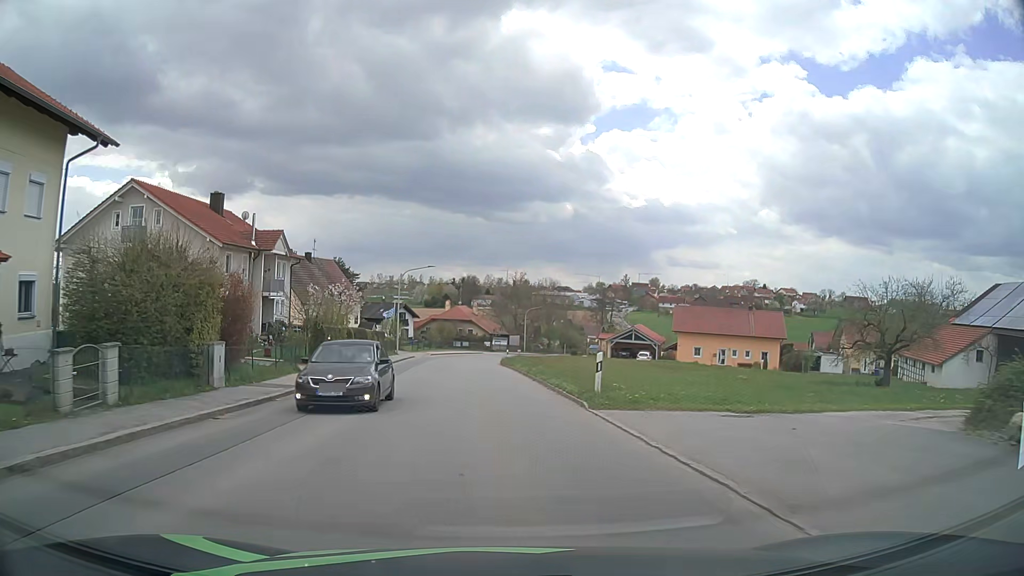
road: tertiary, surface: asphalt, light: Day
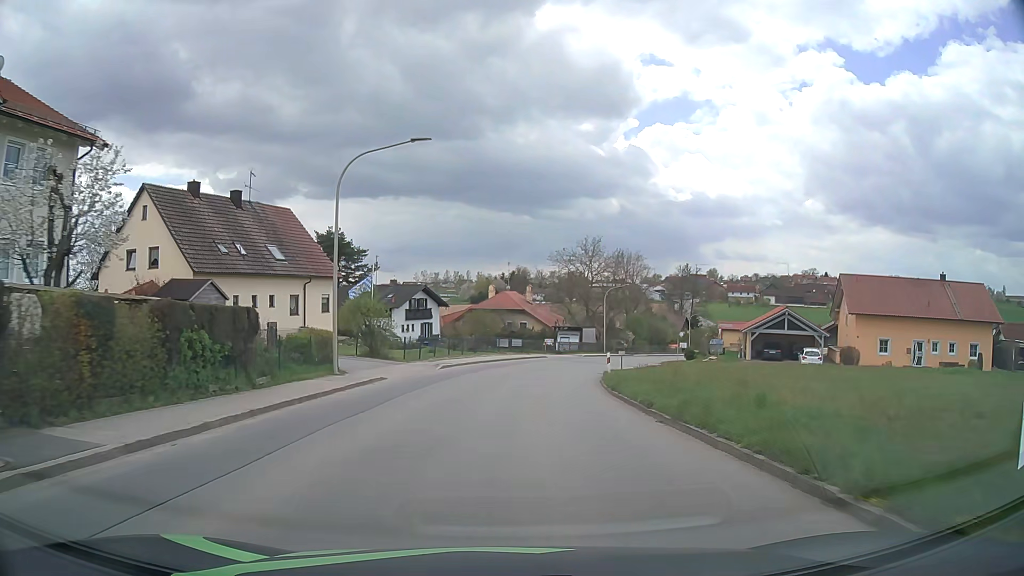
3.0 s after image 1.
(-1.9, +34.5) m; -4°
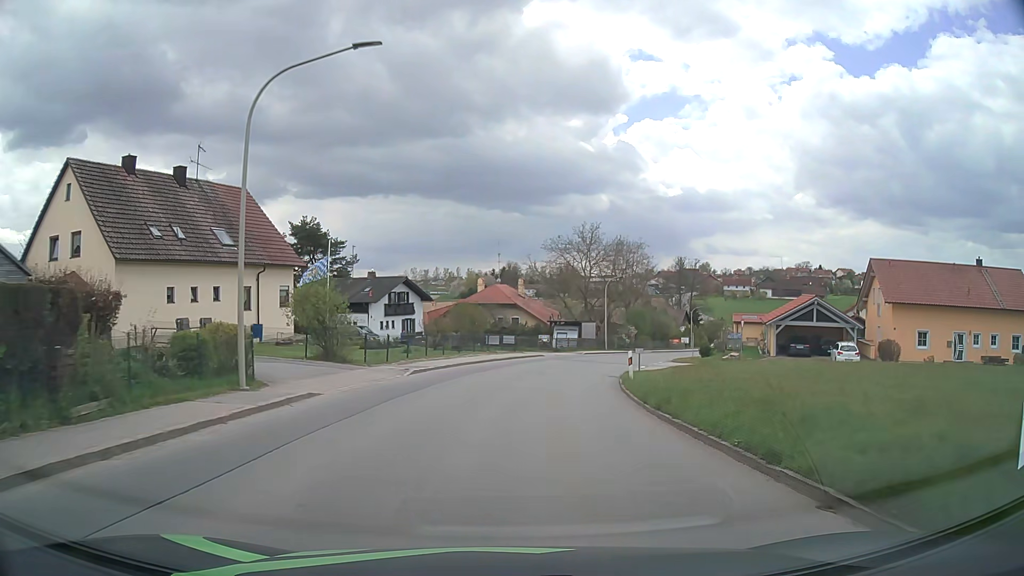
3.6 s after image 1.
(0.0, +7.0) m; +1°
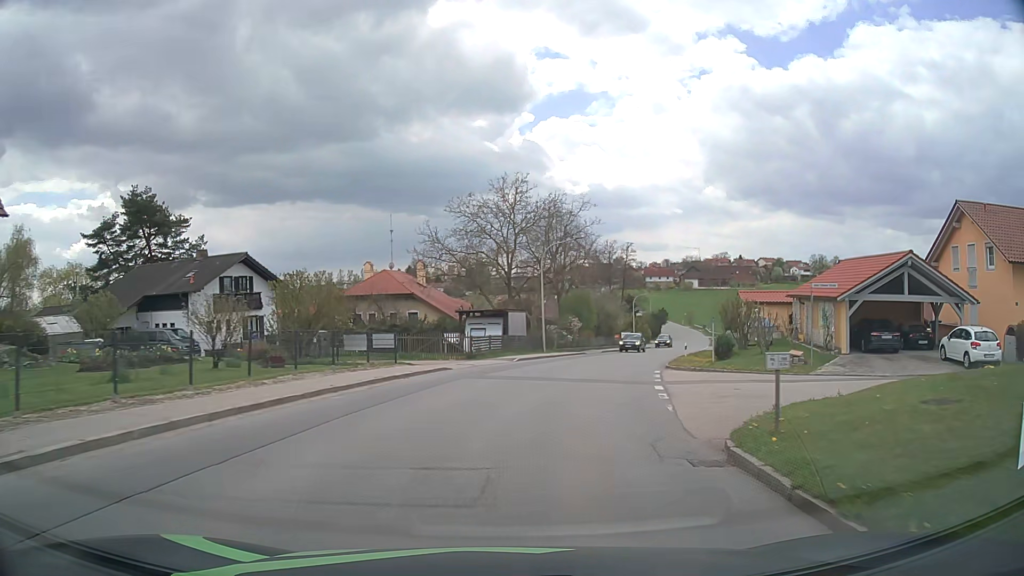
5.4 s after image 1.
(+1.1, +21.3) m; +7°
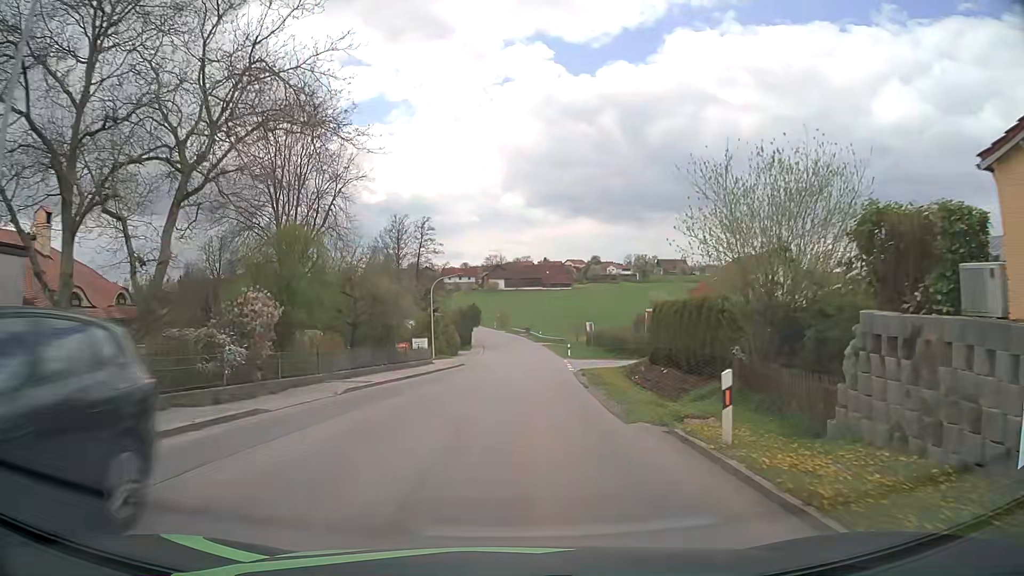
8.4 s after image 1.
(+6.1, +35.5) m; +17°
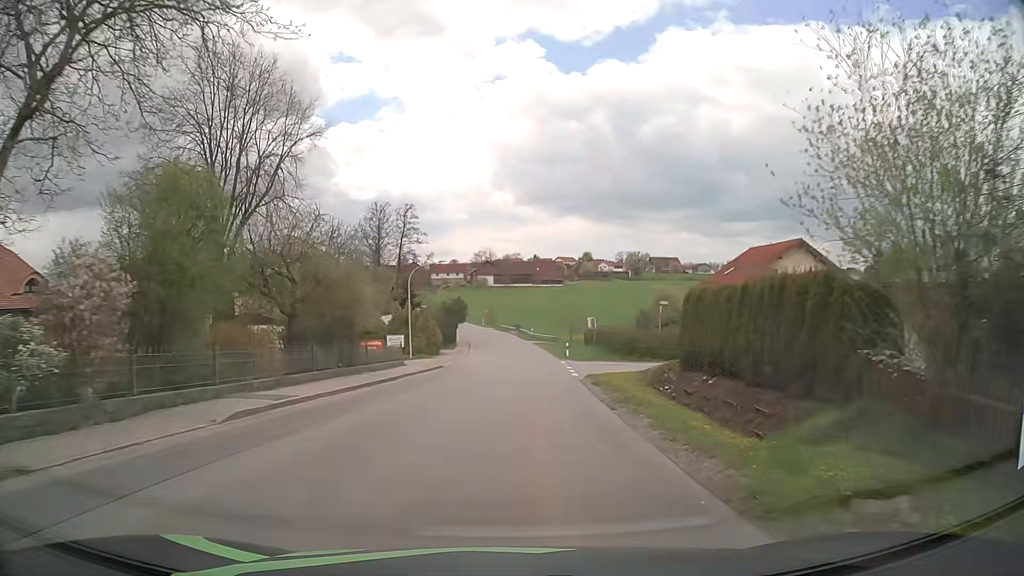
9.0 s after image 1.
(+0.1, +7.4) m; +1°
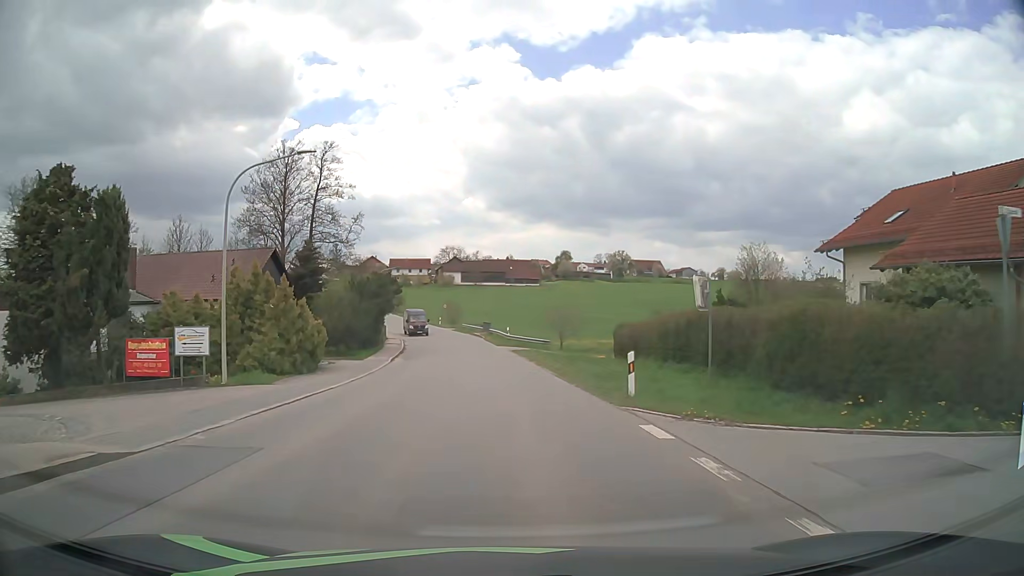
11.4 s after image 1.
(+0.6, +30.2) m; +2°
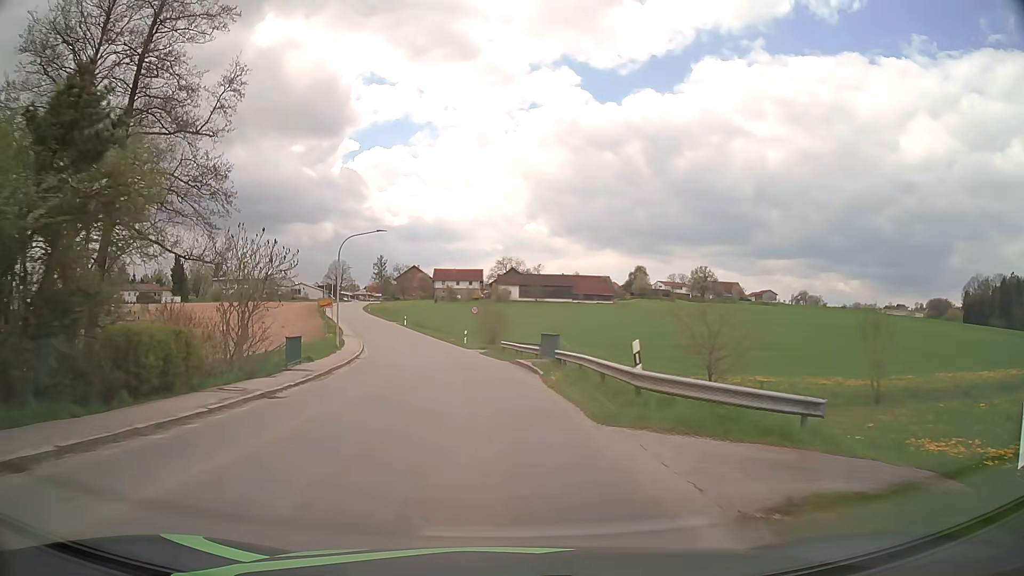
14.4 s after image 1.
(-0.8, +38.6) m; -5°
